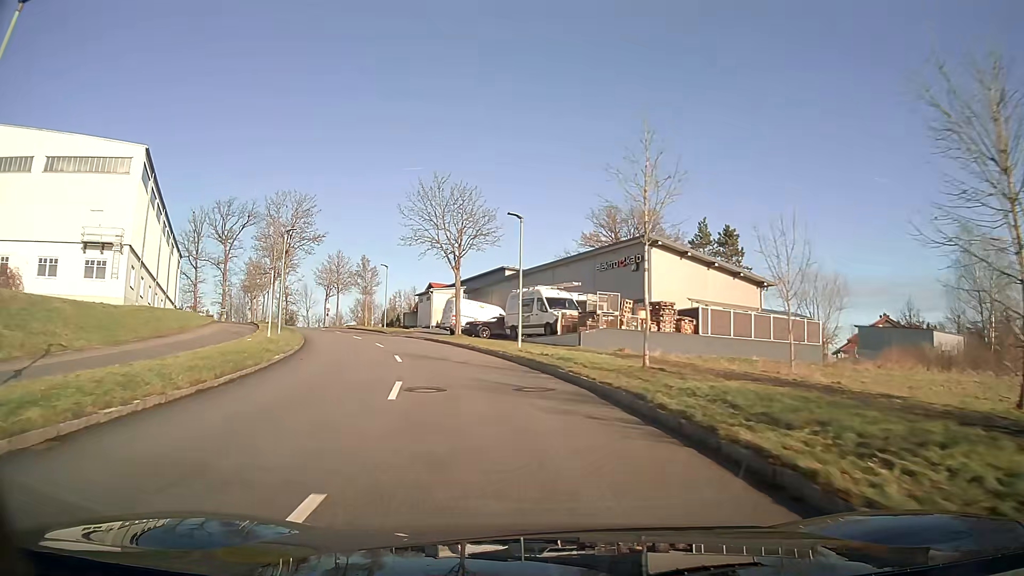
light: Day
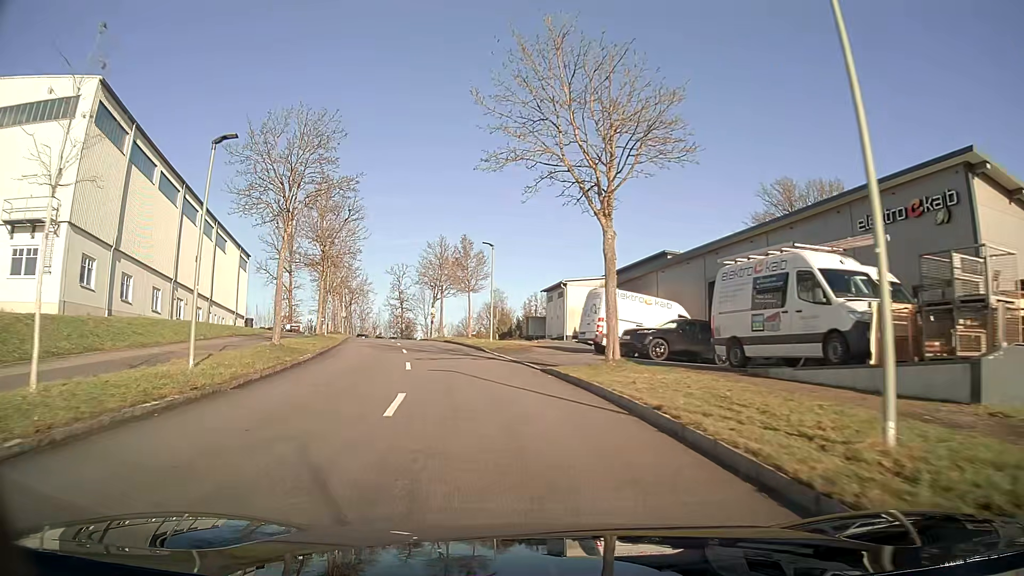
(-2.1, +19.9) m; -12°
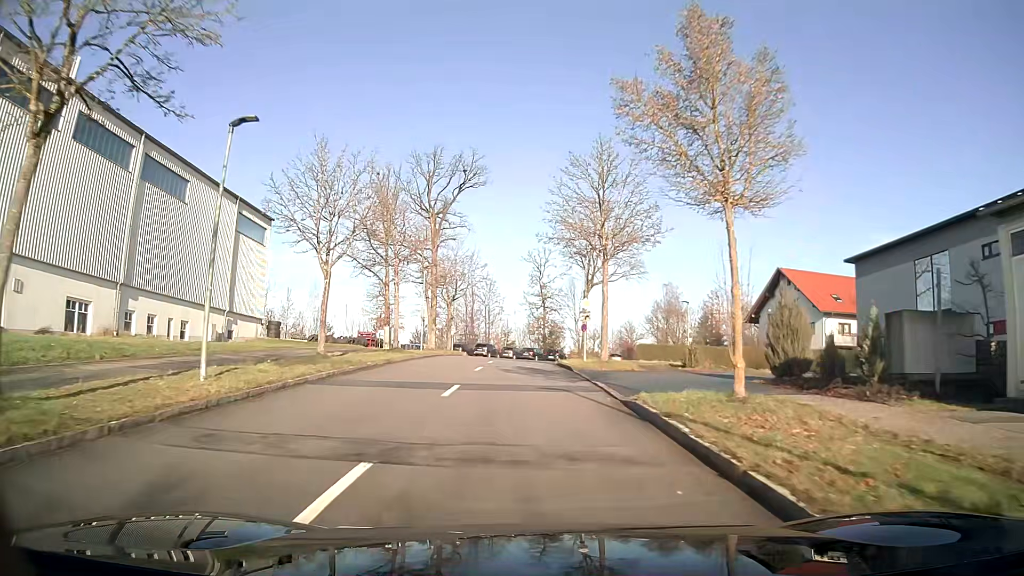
(-4.1, +32.5) m; -12°
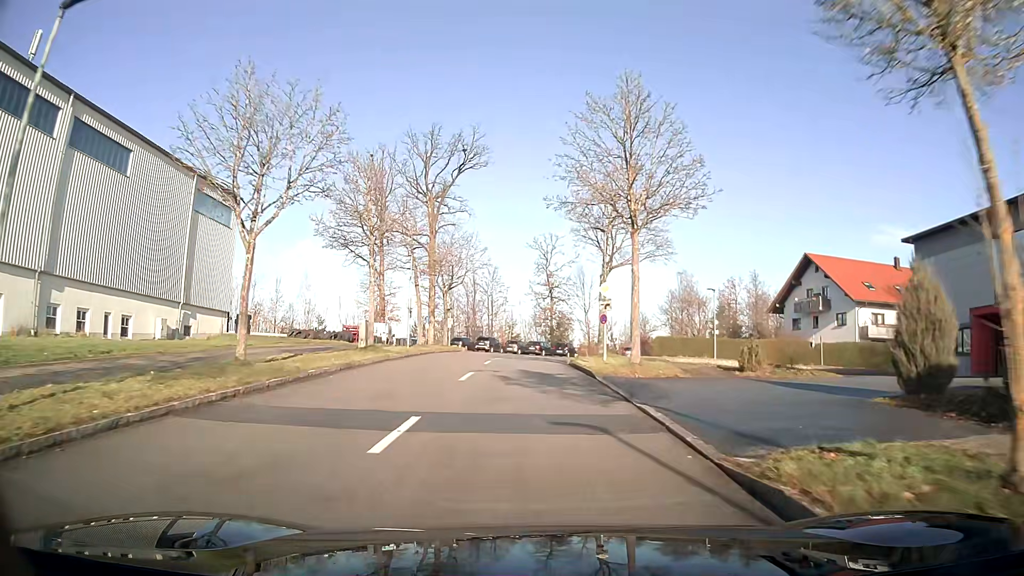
(0.0, +6.3) m; -1°
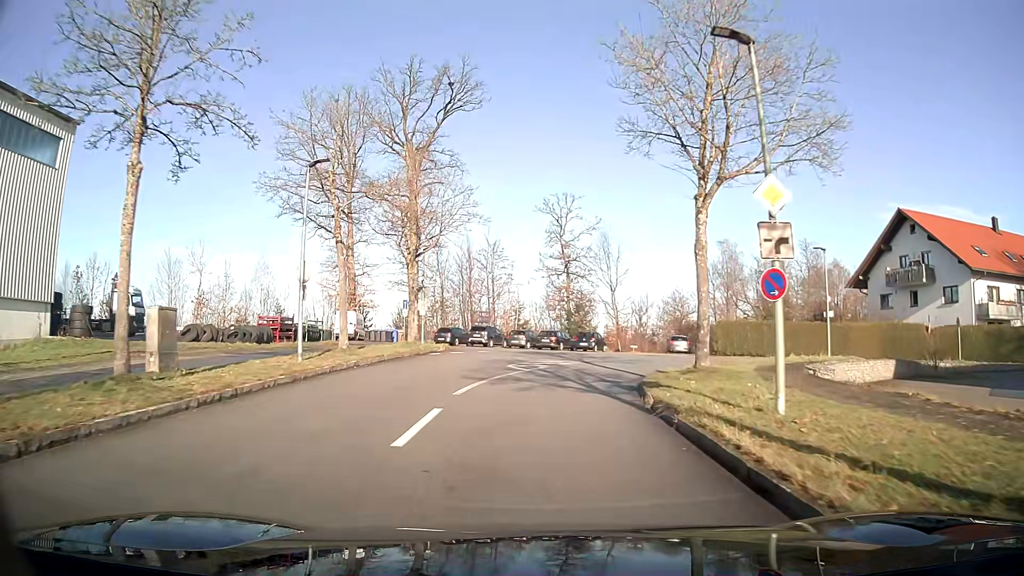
(-0.1, +17.6) m; 0°
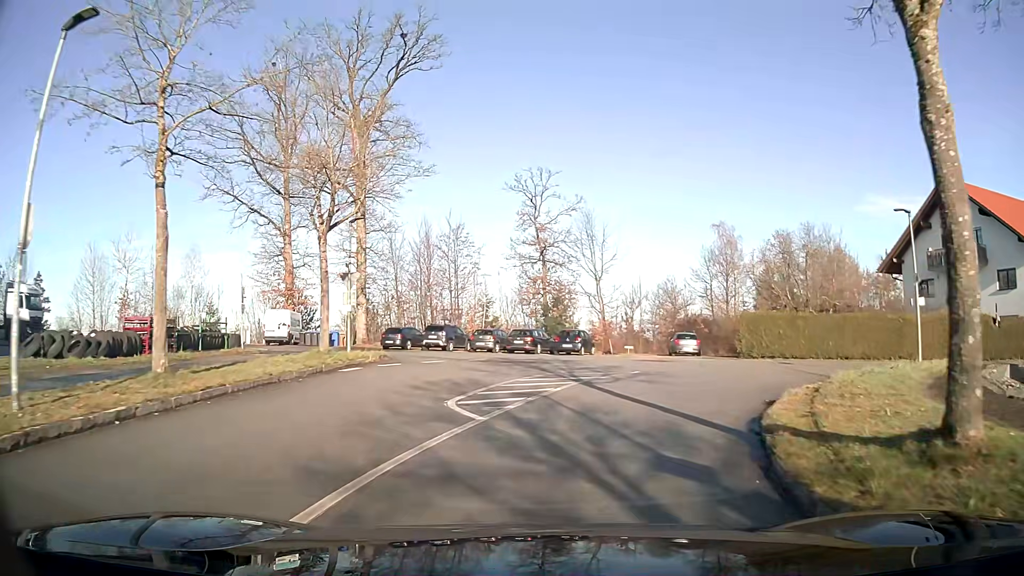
(+0.2, +9.9) m; +3°
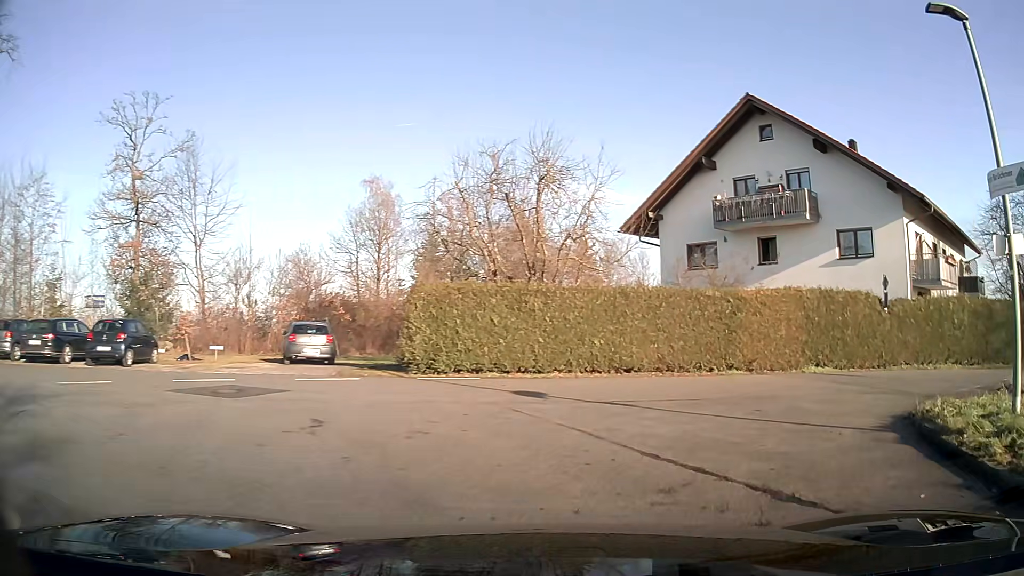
(+4.1, +16.5) m; +33°
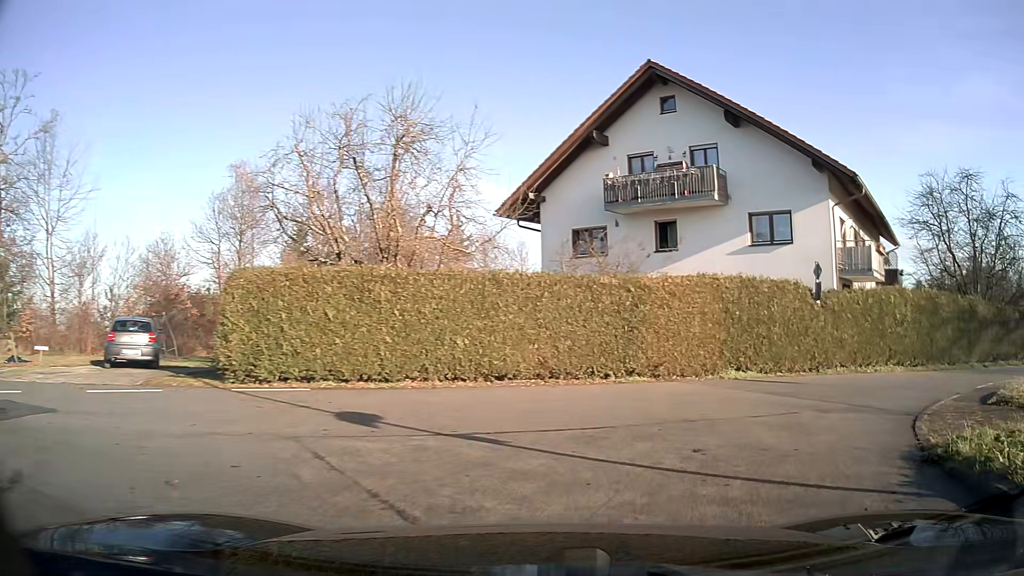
(+0.3, +3.8) m; +10°
(+3, +9) (+10, +16) (+20, +20) (+29, +24) (+34, +32) (+34, +42) (+33, +52) (+32, +62) (+33, +72) (+34, +82) m
